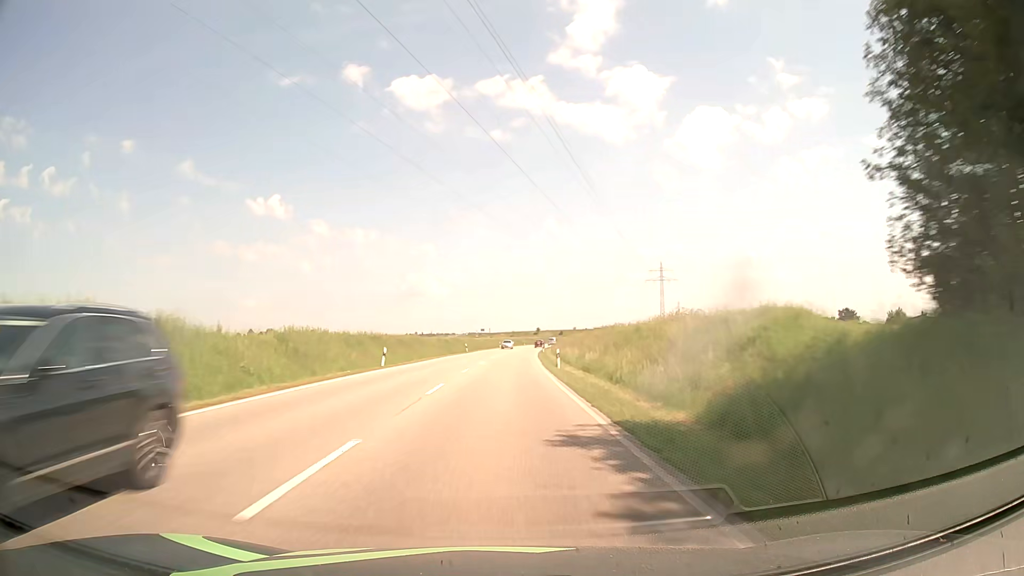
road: secondary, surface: asphalt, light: Day
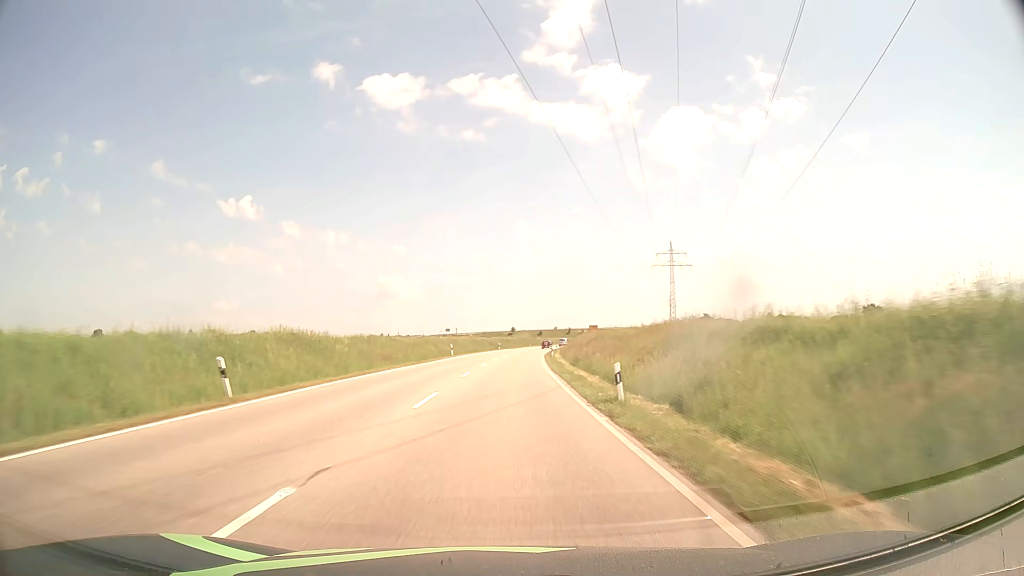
(+1.2, +63.1) m; +2°
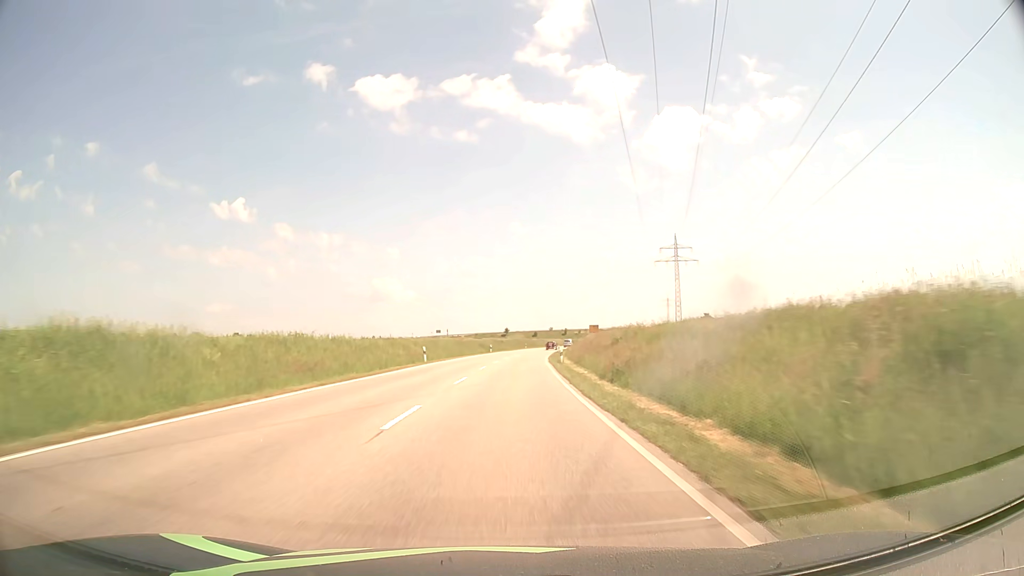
(+0.1, +15.8) m; +1°
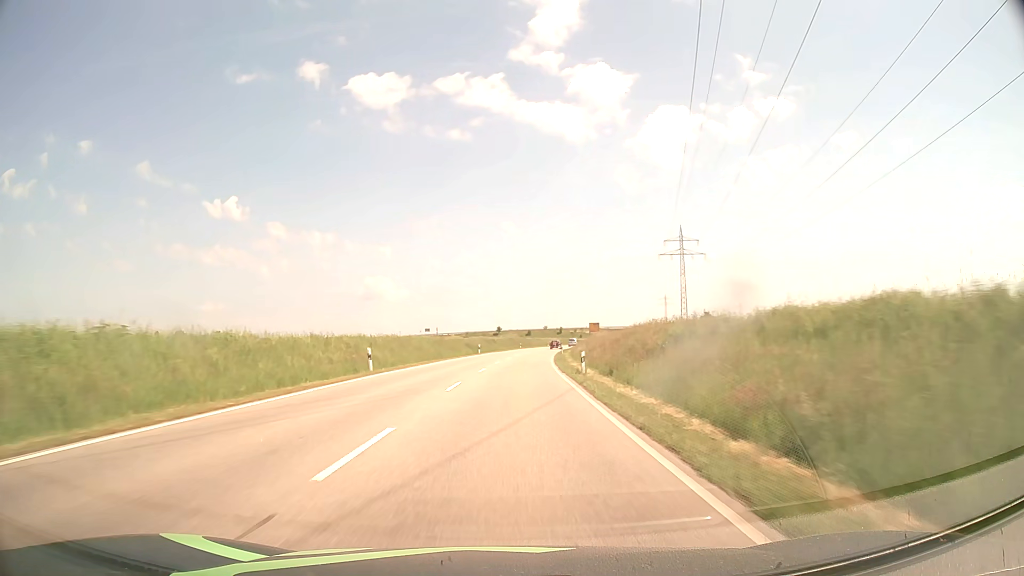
(+0.1, +15.8) m; 0°
